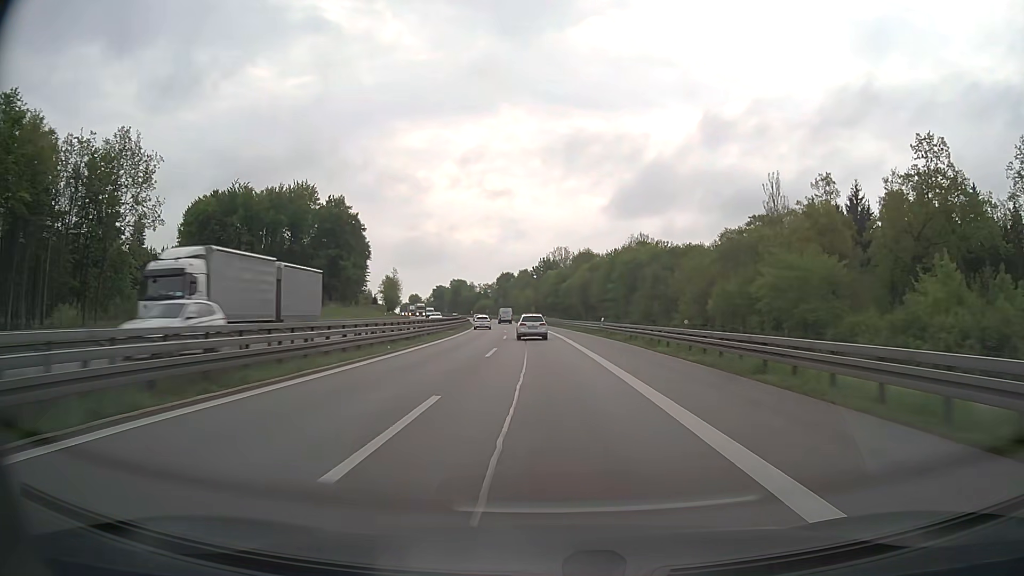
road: motorway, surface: asphalt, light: Day
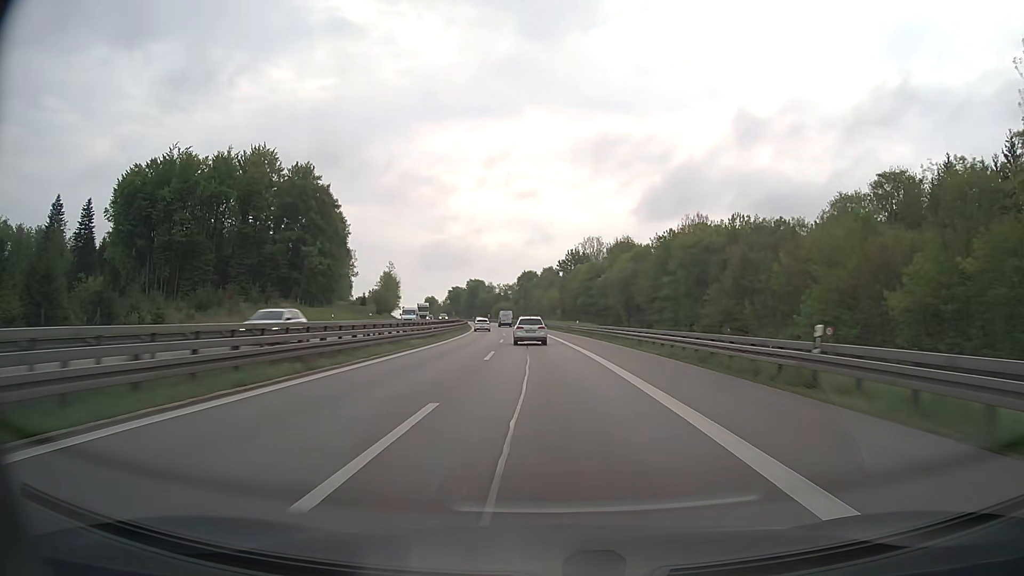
(-0.7, +36.9) m; -2°
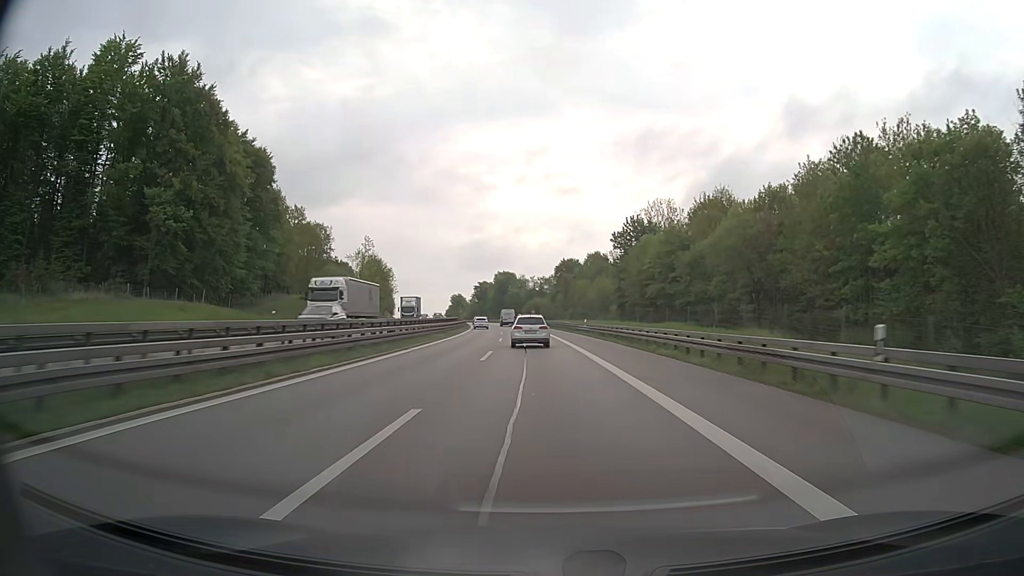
(-1.6, +55.0) m; -3°
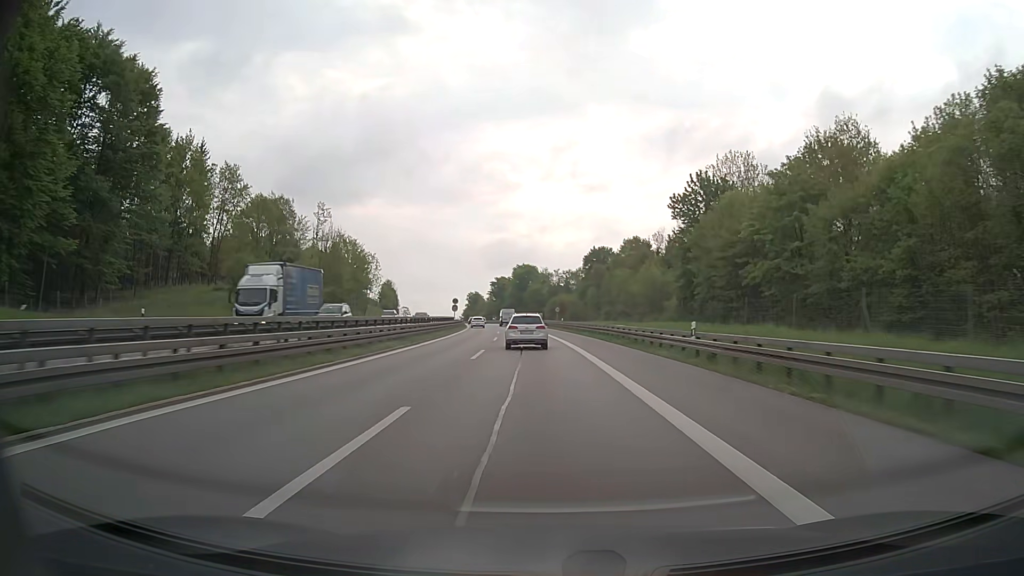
(-0.7, +36.0) m; -2°
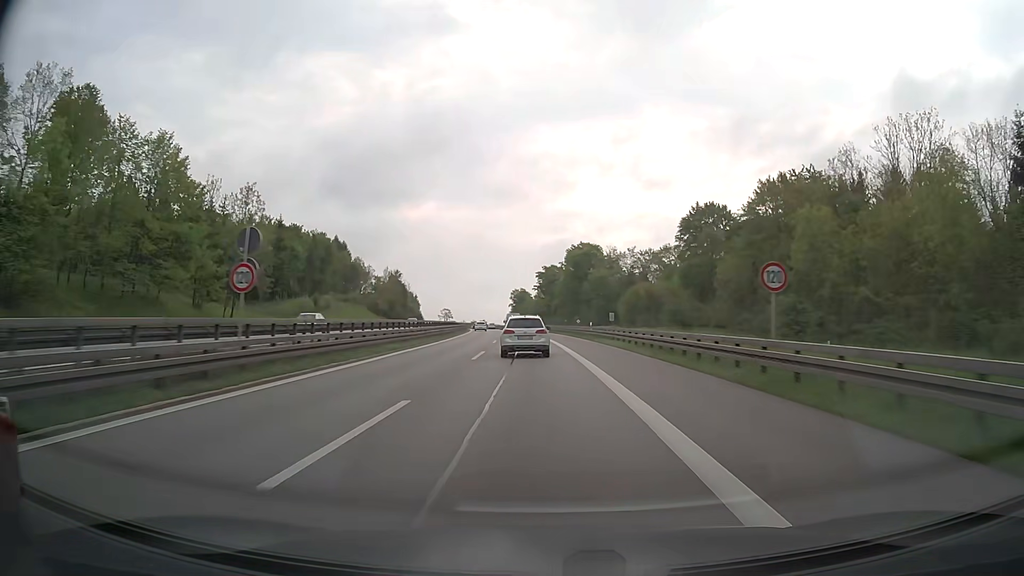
(-2.6, +70.8) m; -5°
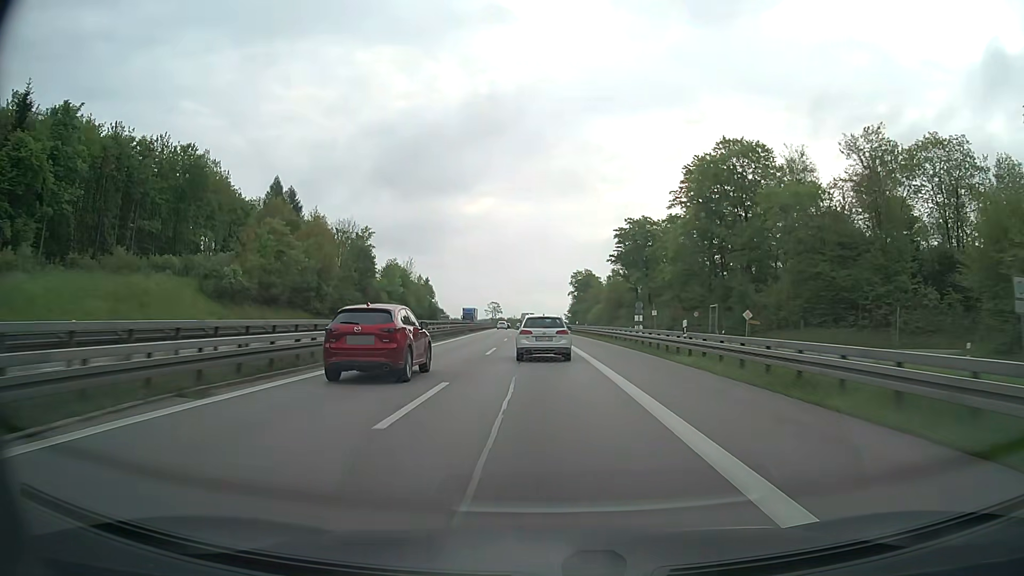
(-4.4, +87.2) m; -5°
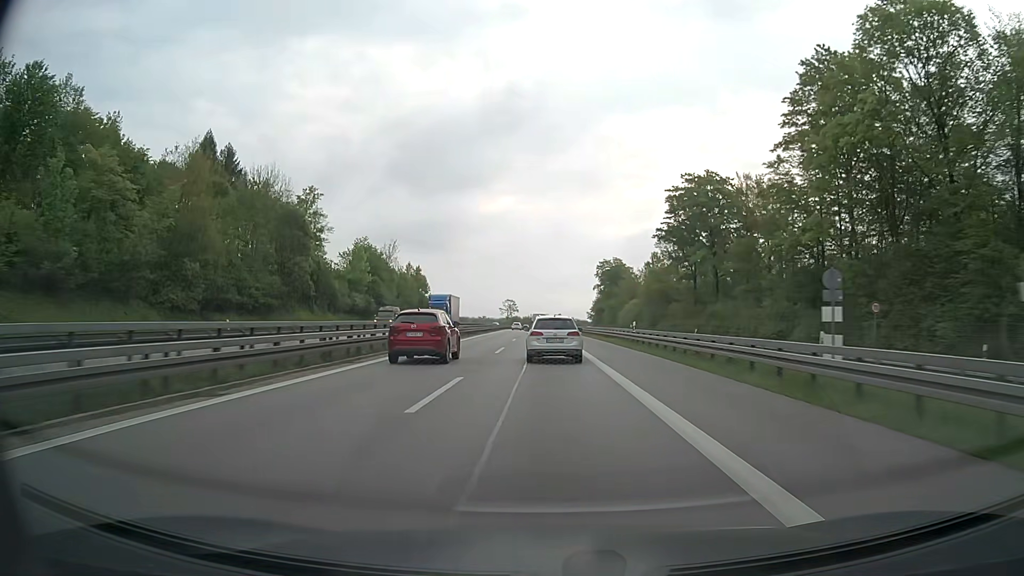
(-0.4, +34.5) m; -2°
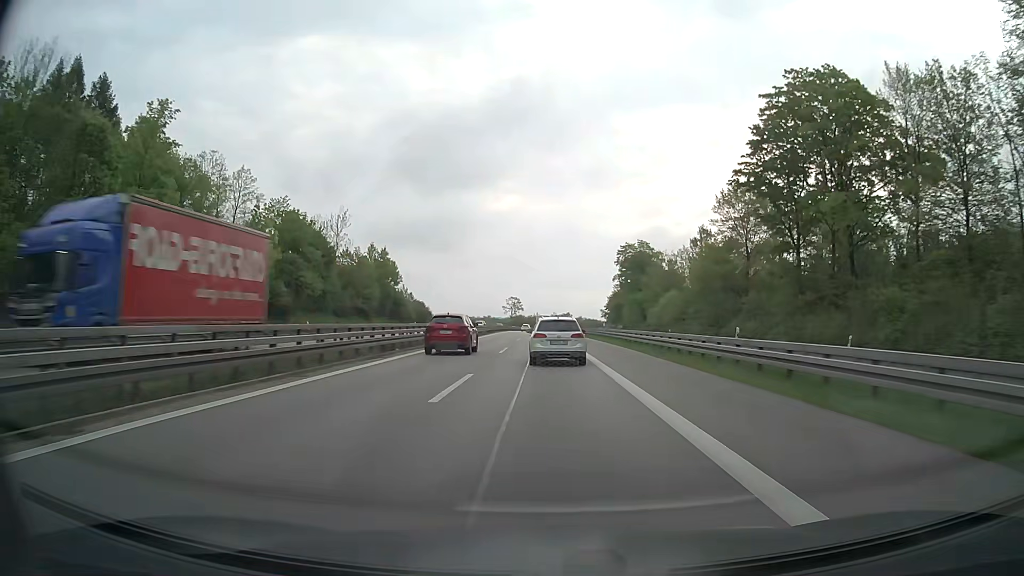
(-0.3, +34.6) m; -1°
(0, +10) (0, +20) (0, +30) (0, +40) (0, +50) (0, +60) (-1, +70) (-1, +80) (-1, +90) (-1, +100) m
